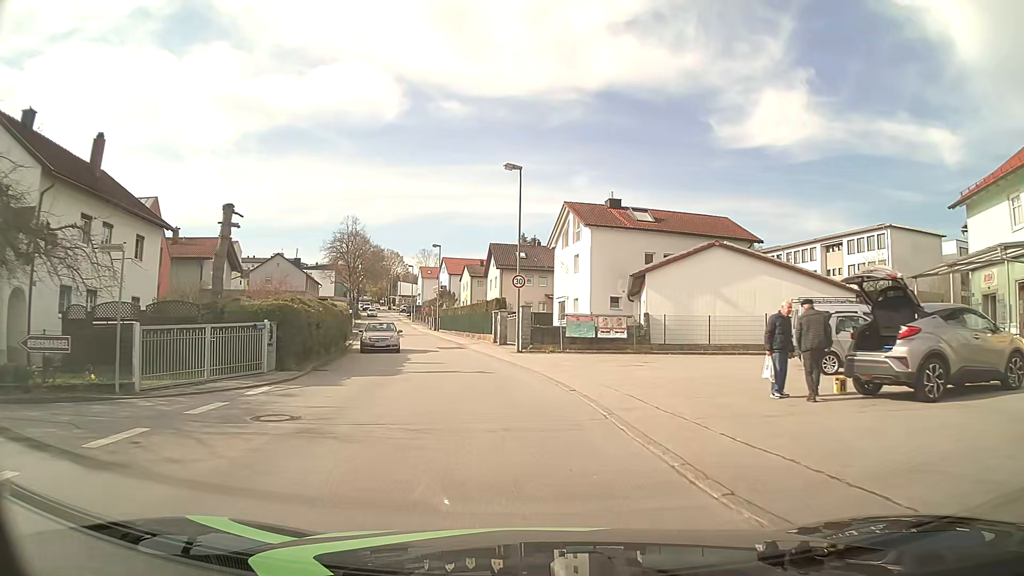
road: unclassified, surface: asphalt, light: Day
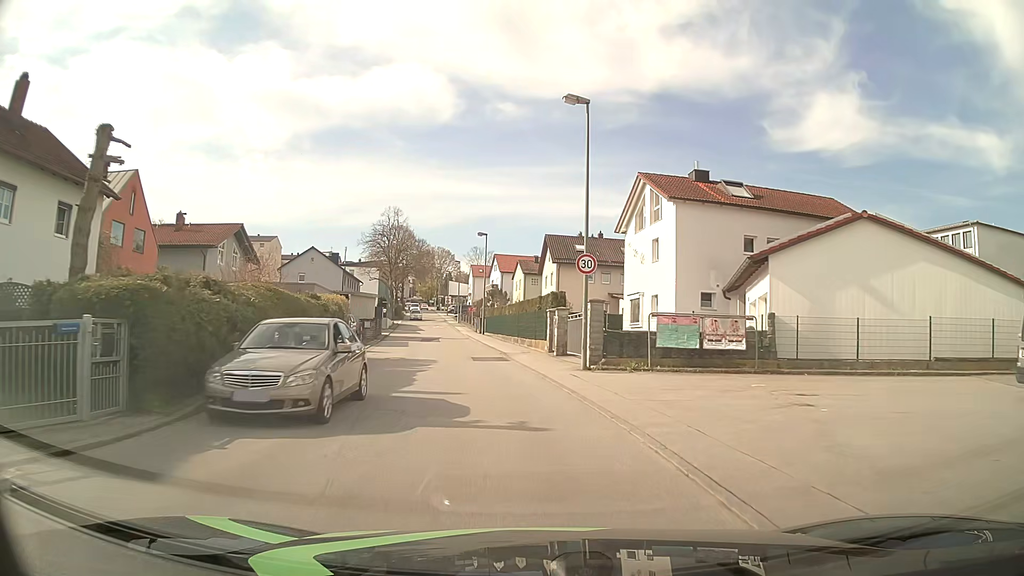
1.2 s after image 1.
(-0.4, +9.5) m; -5°
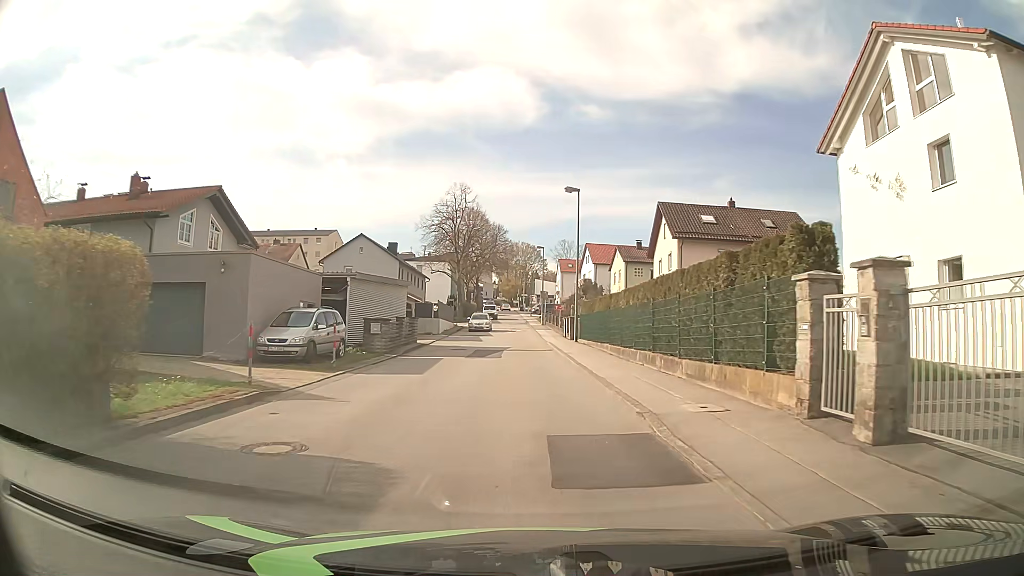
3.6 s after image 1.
(-1.5, +19.0) m; -8°
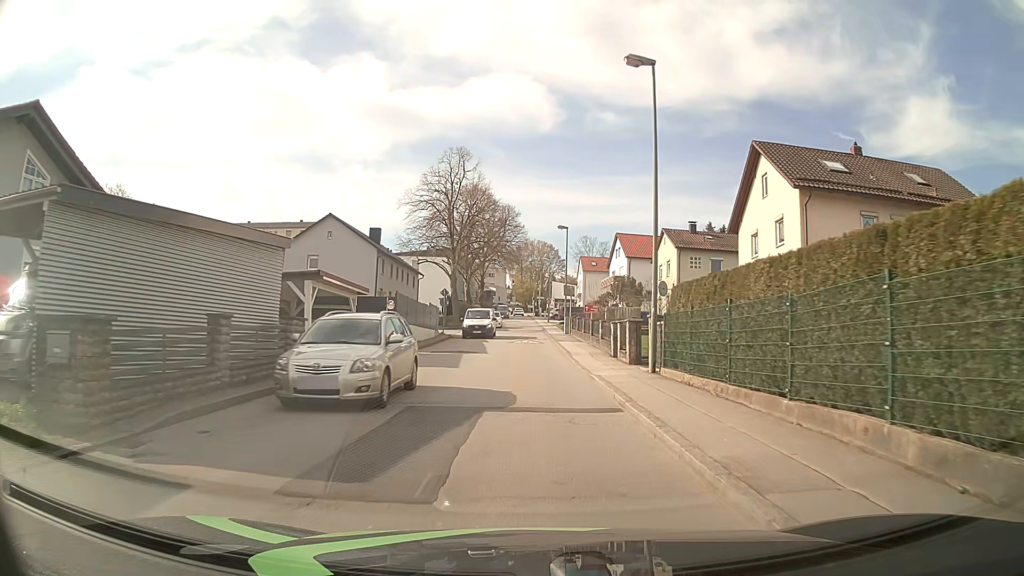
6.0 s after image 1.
(-0.3, +19.1) m; -2°
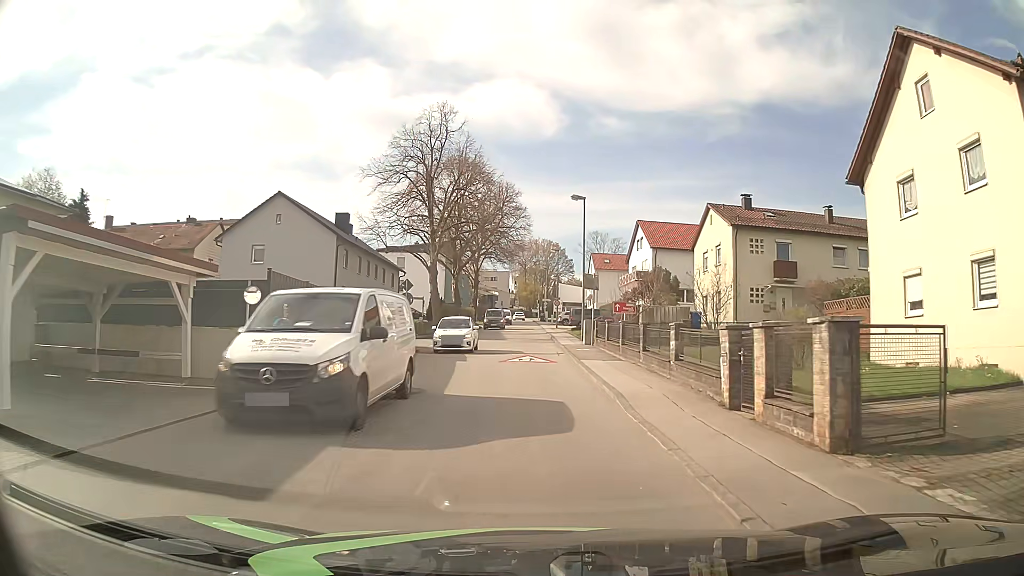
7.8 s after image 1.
(0.0, +14.2) m; 0°
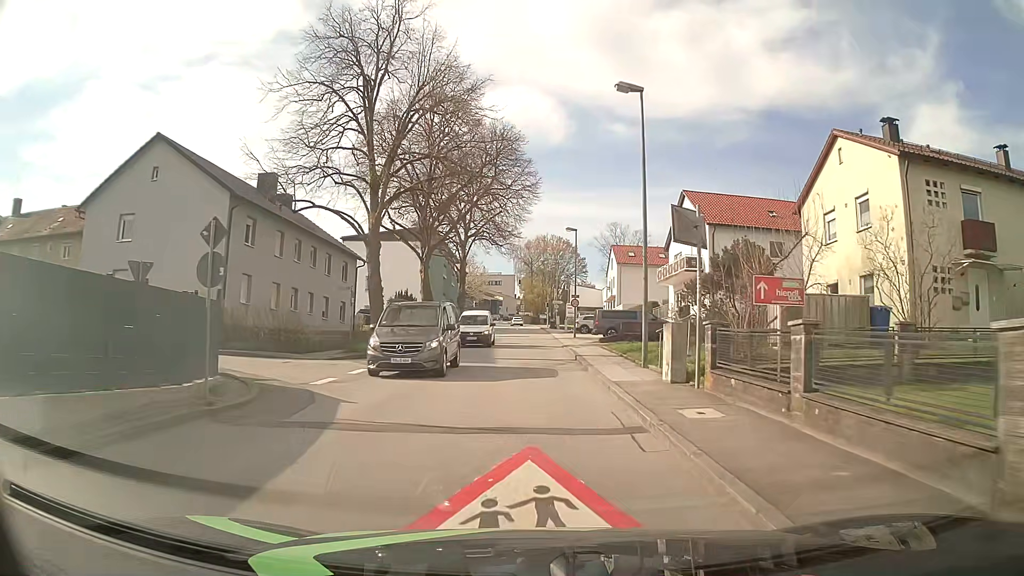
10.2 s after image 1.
(-0.2, +18.8) m; -1°
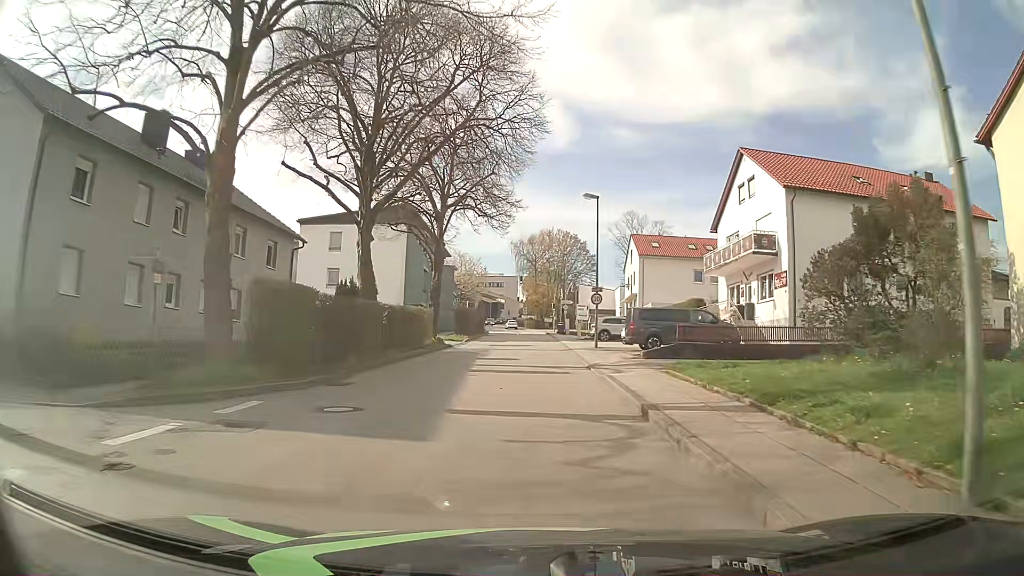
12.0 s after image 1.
(0.0, +14.1) m; 0°
